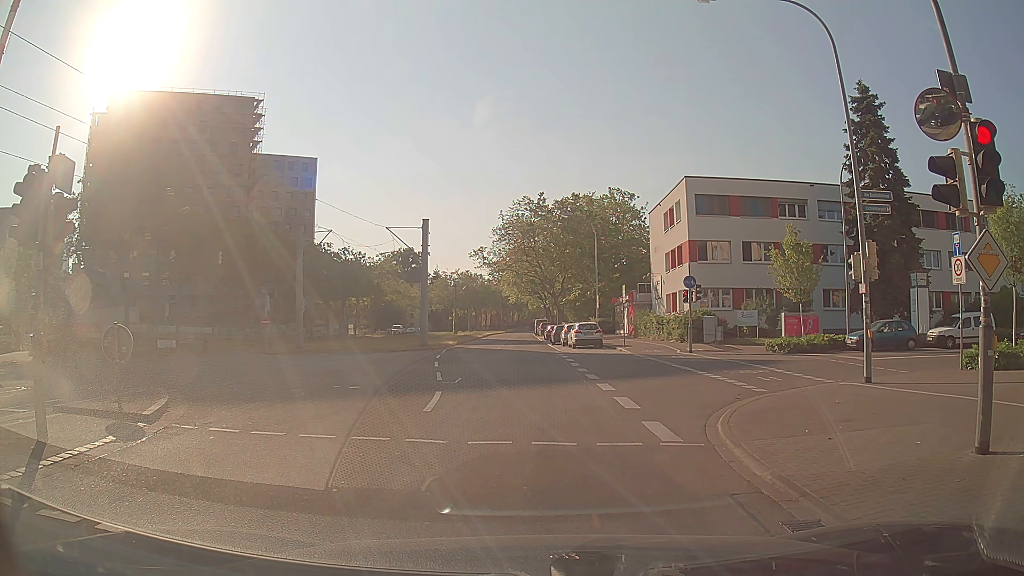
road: tertiary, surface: asphalt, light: Day
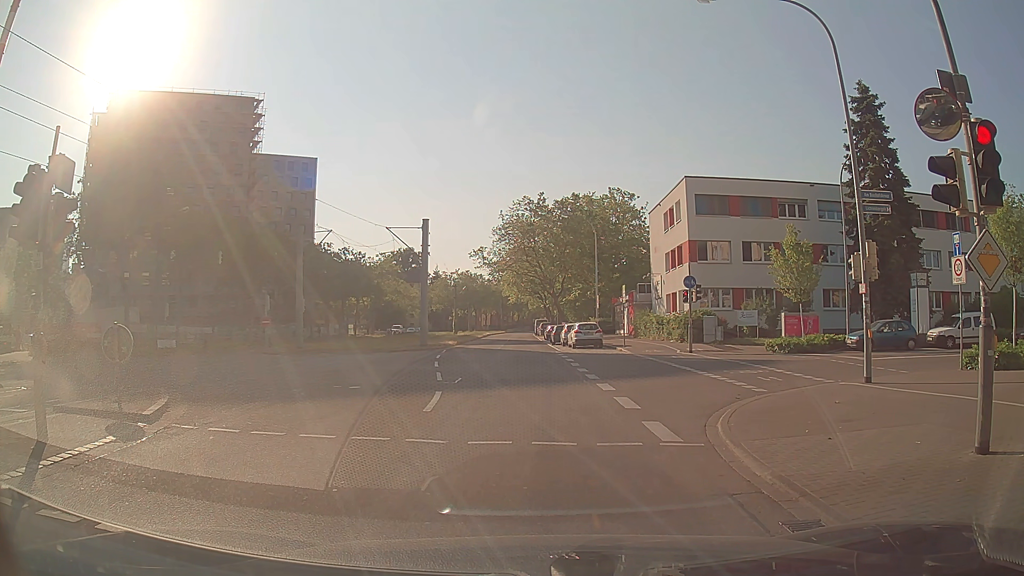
(0.0, 0.0) m; 0°
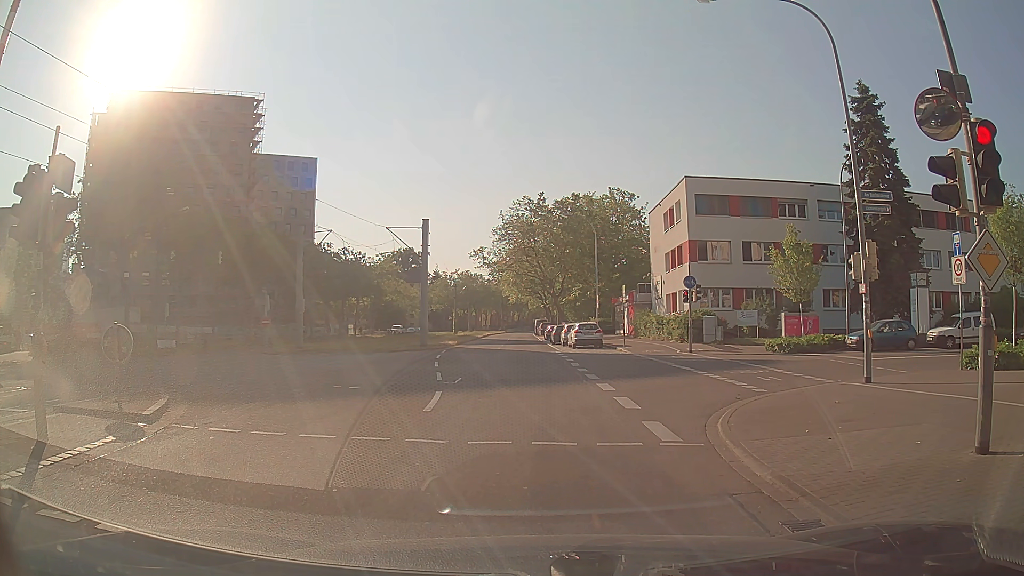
(0.0, 0.0) m; 0°
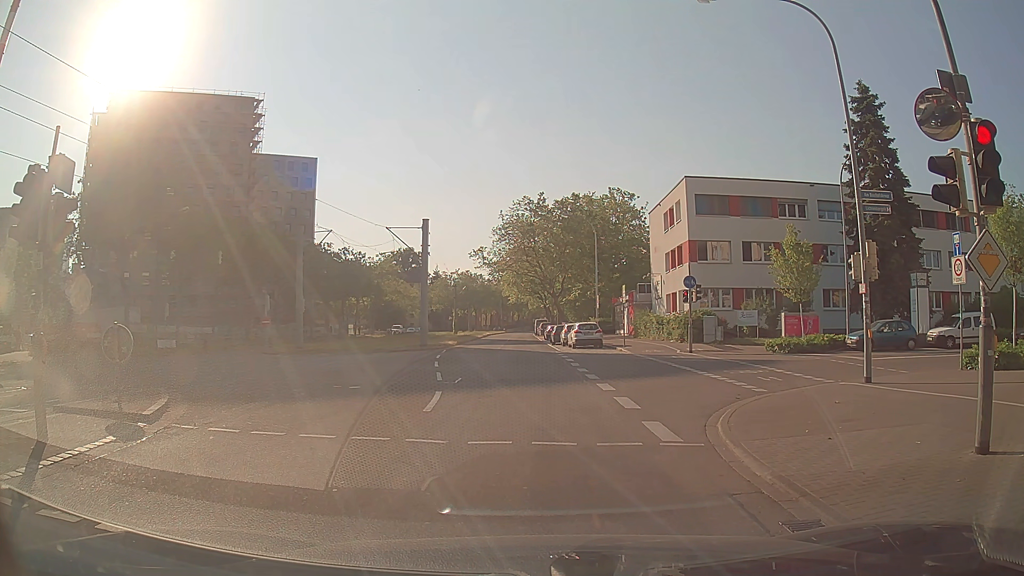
(0.0, 0.0) m; 0°
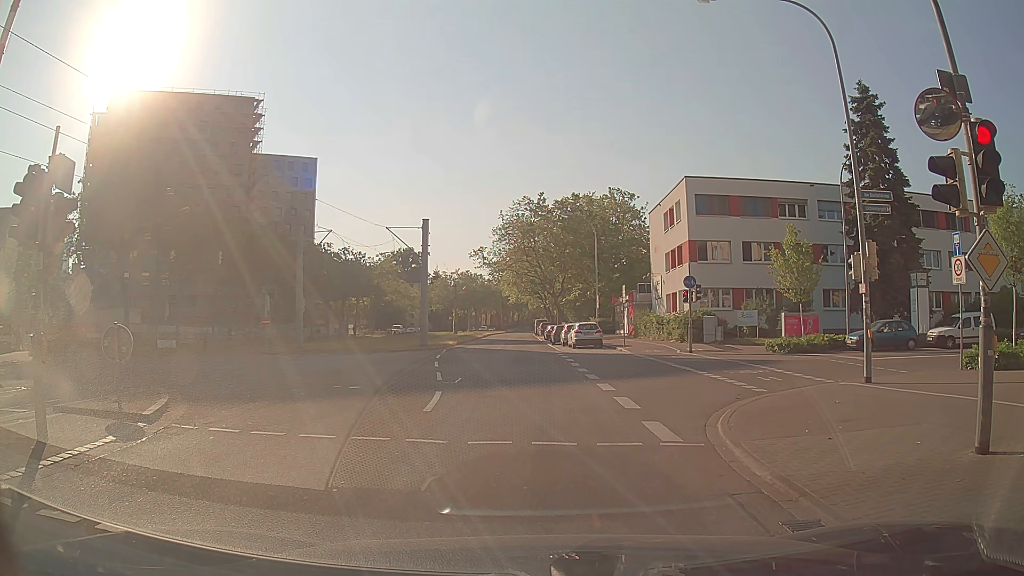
(0.0, 0.0) m; 0°
